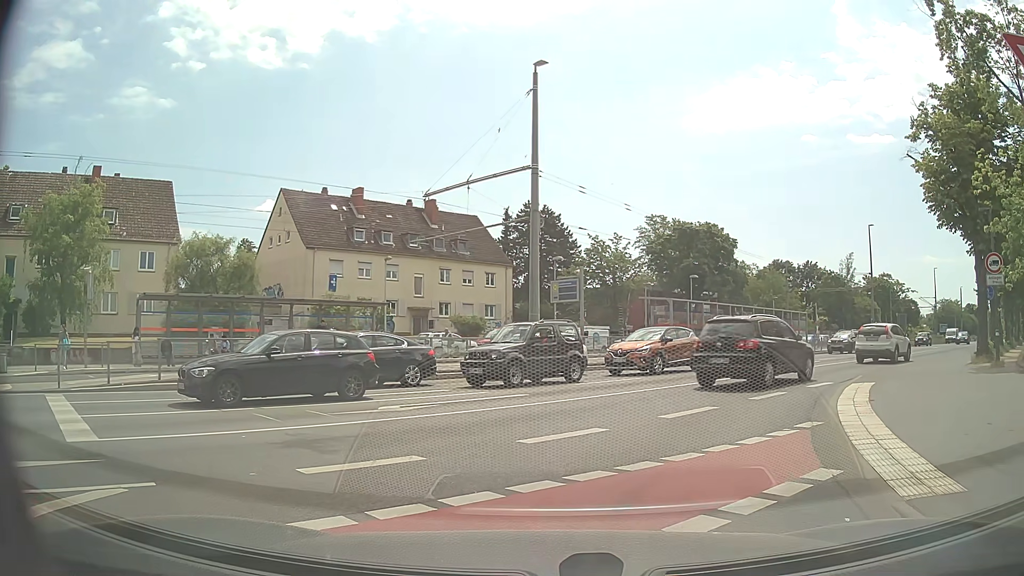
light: Day
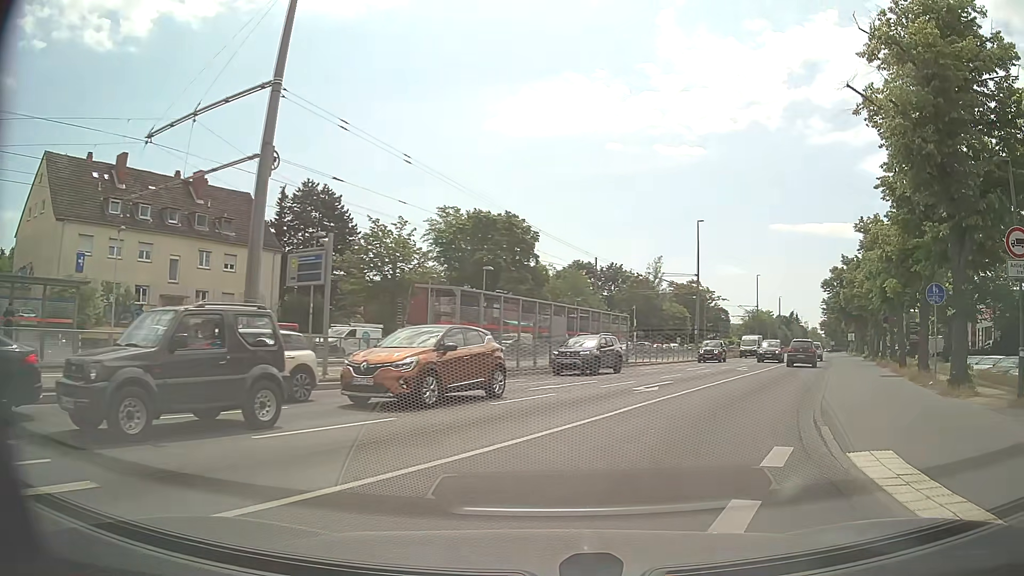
(+1.1, +9.6) m; +17°
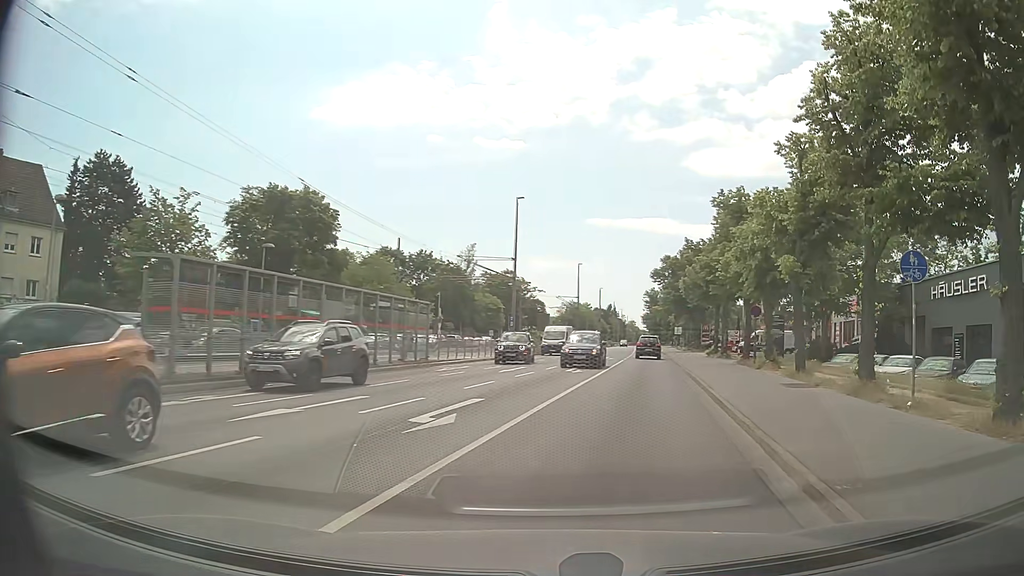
(+1.1, +7.8) m; +16°
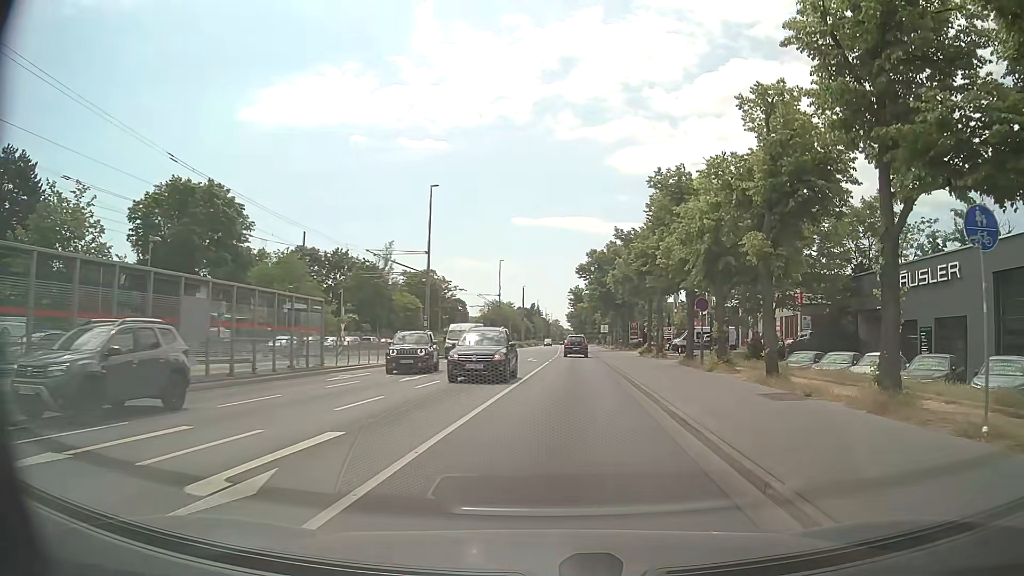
(+0.3, +4.6) m; +7°
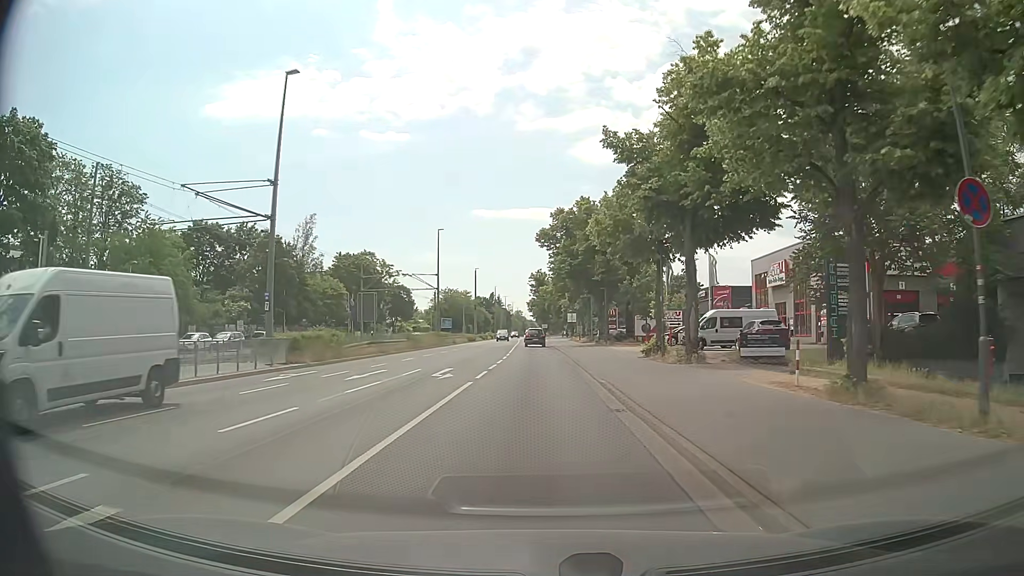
(+1.3, +21.7) m; +4°
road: tertiary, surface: asphalt
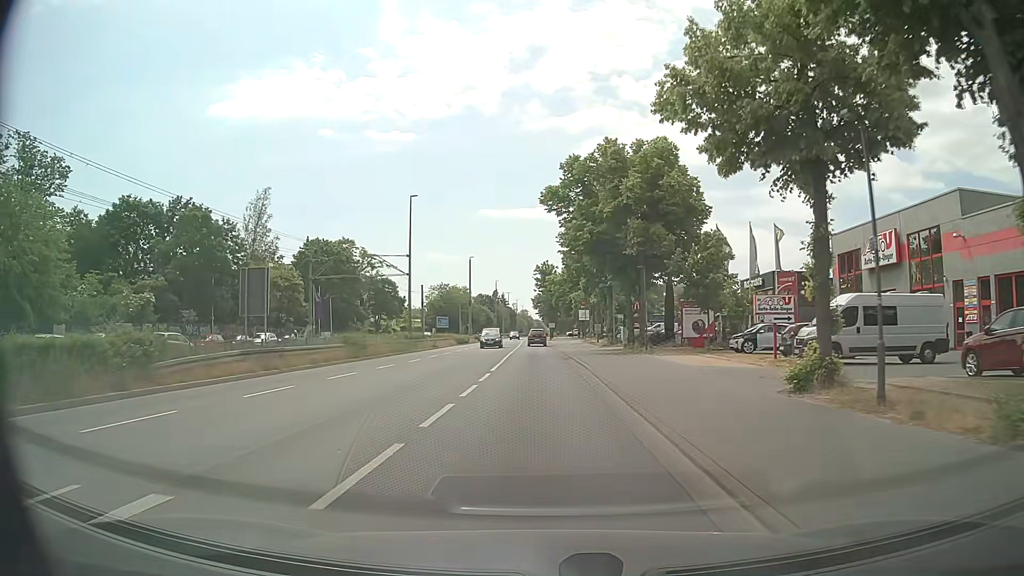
(-0.1, +18.6) m; -1°
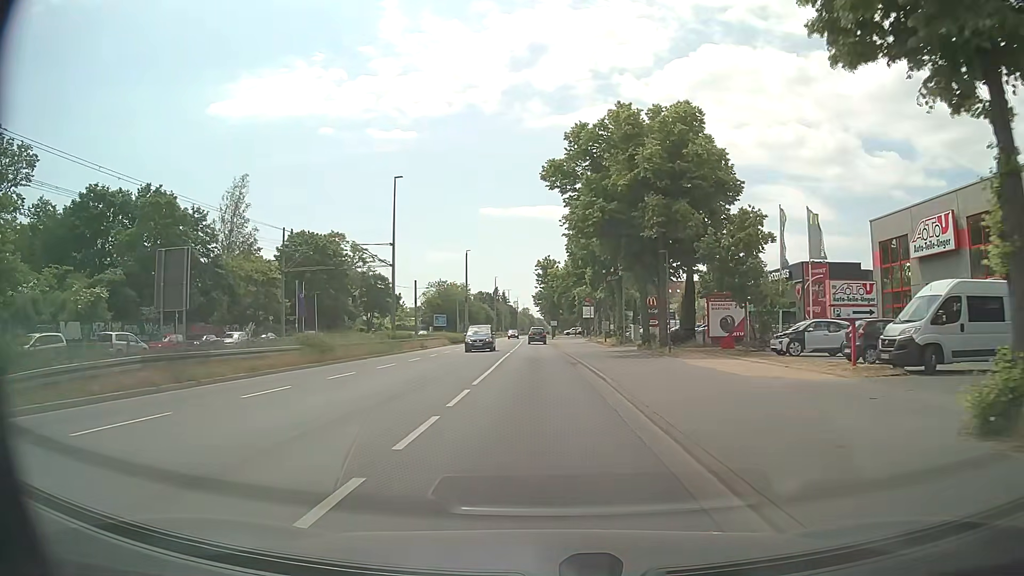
(0.0, +6.4) m; 0°
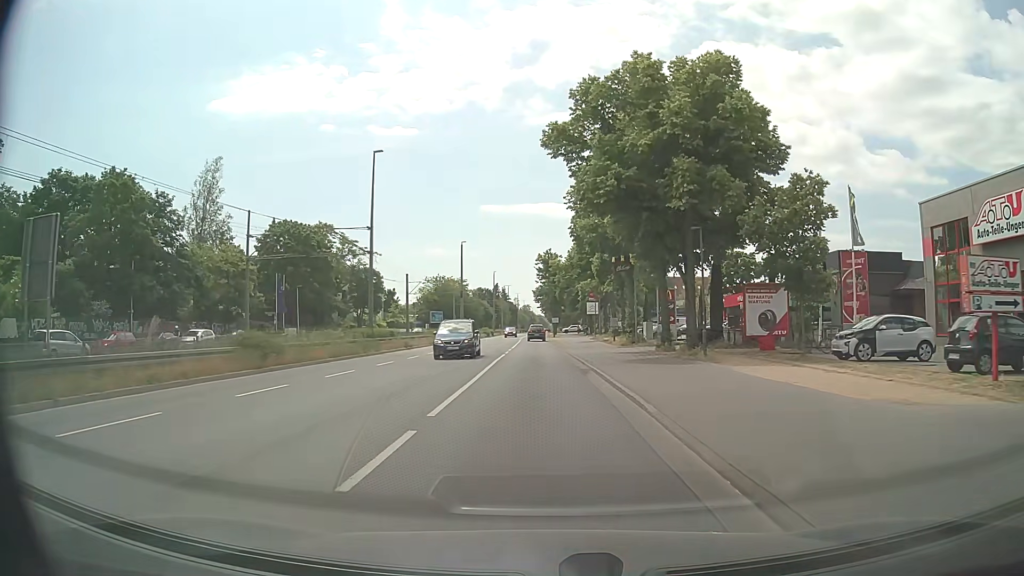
(0.0, +6.5) m; 0°
(0, +10) (0, +20) (0, +30) (0, +40) (0, +50) (-1, +60) (-1, +70) (-1, +80) (-1, +90) (-2, +100) m
